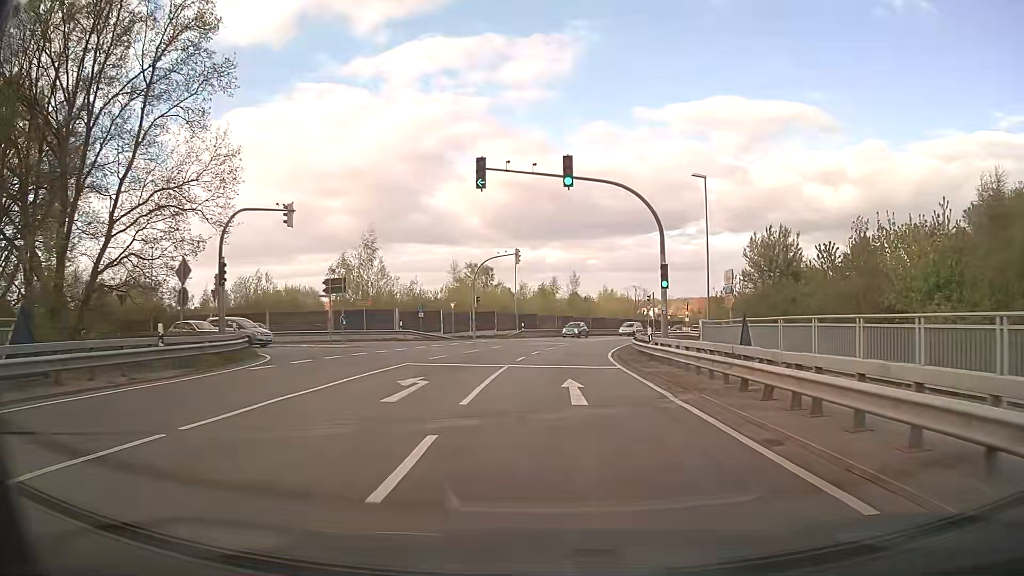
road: secondary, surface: asphalt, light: Day
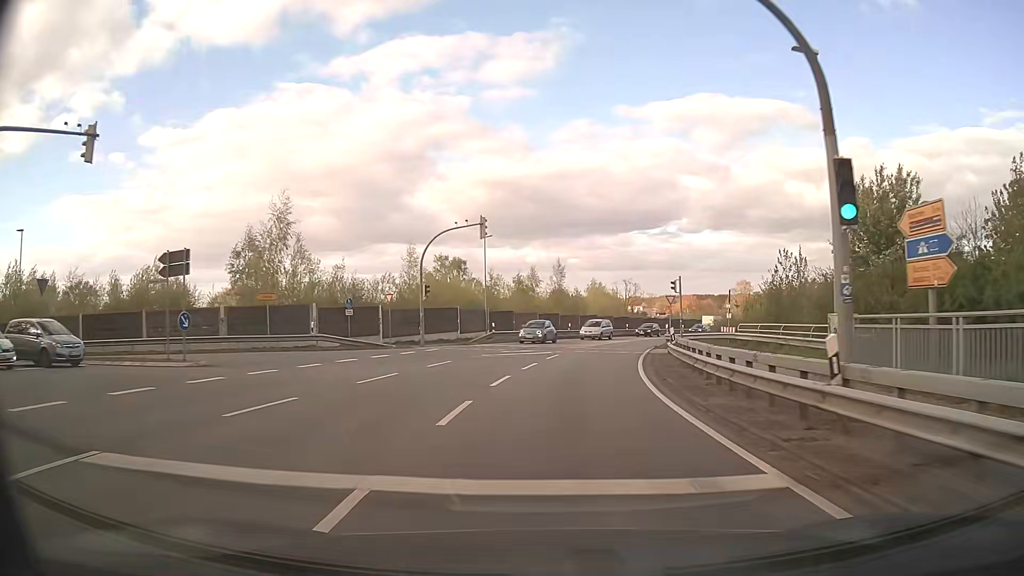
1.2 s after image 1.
(+0.2, +15.5) m; +1°
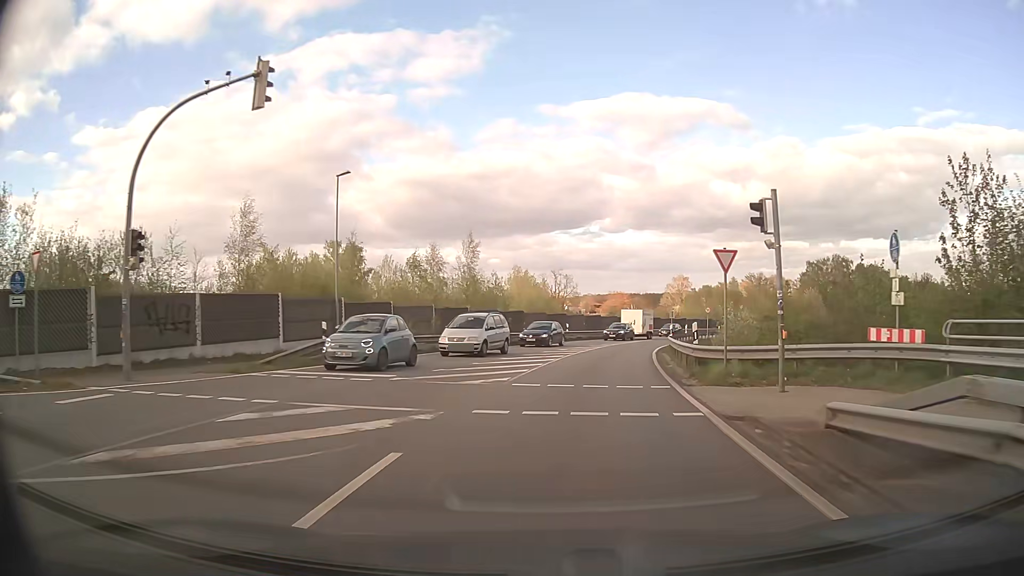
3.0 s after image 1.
(+1.3, +22.3) m; +7°
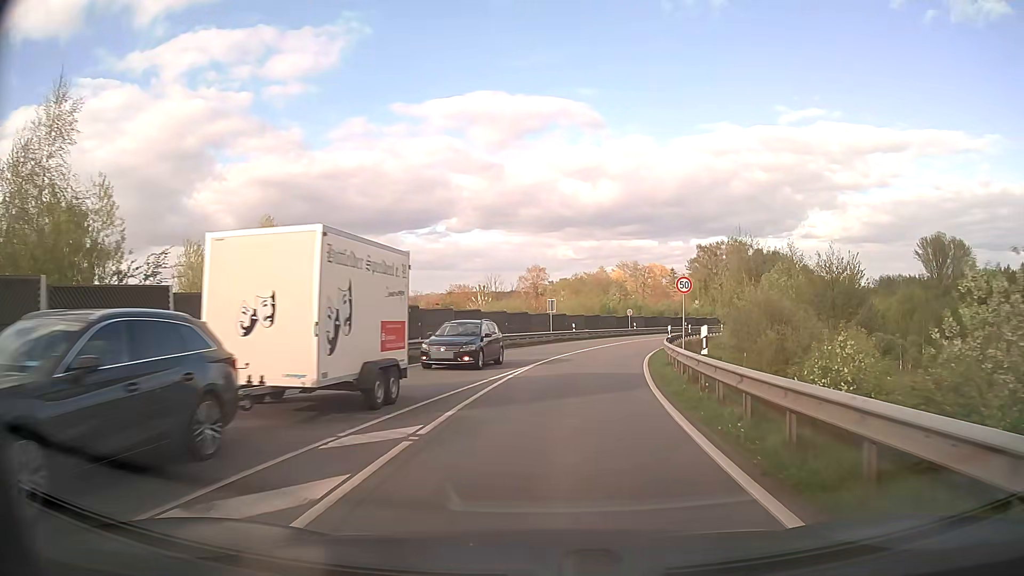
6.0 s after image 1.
(+4.3, +36.7) m; +13°
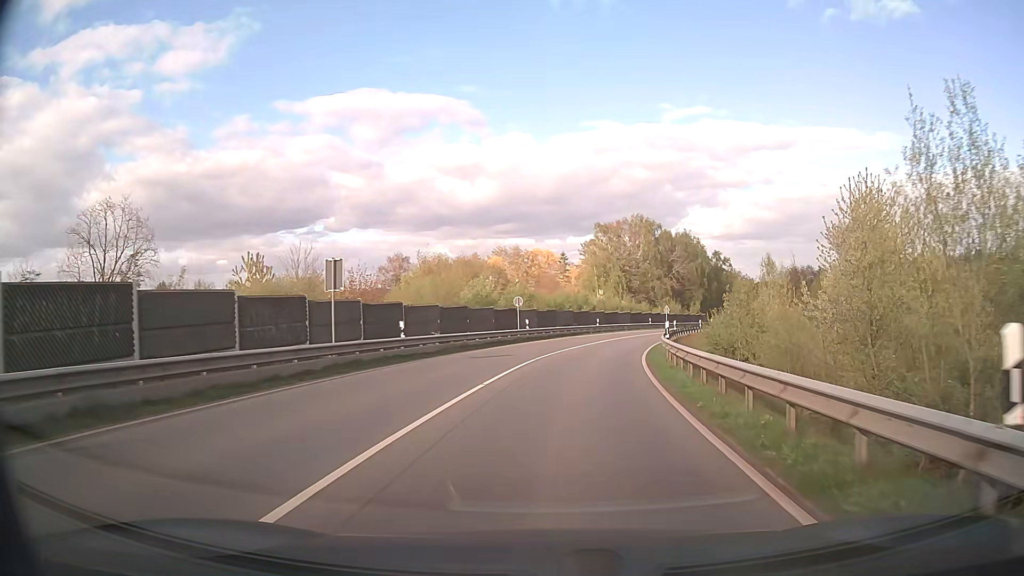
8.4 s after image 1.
(+2.8, +29.8) m; +10°
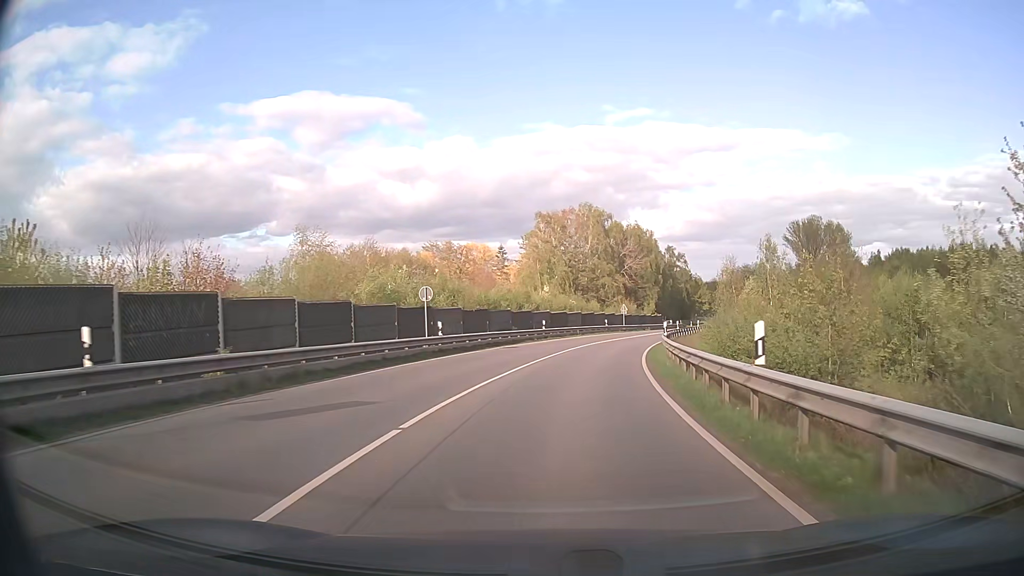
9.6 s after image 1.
(+0.6, +14.9) m; +5°
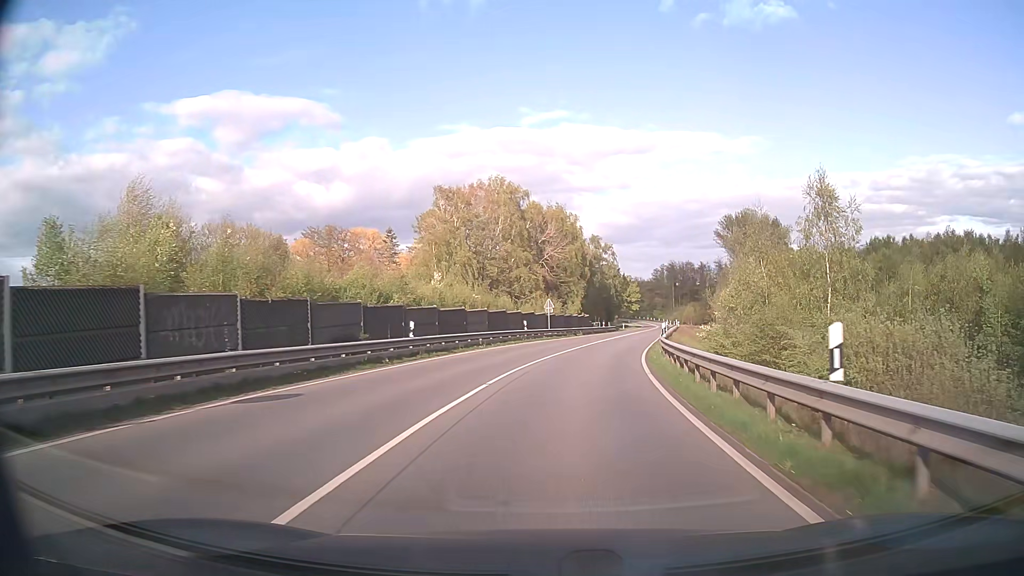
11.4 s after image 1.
(+1.4, +22.7) m; +8°
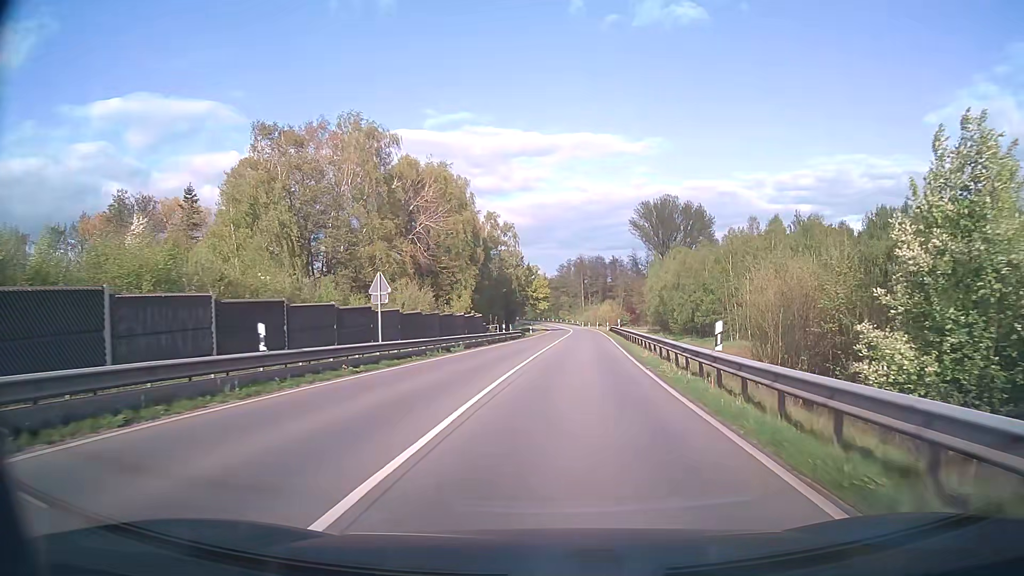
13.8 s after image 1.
(+2.4, +30.3) m; +9°
(0, +10) (+1, +20) (+1, +30) (+2, +40) (+3, +50) (+4, +60) (+4, +70) (+5, +80) (+5, +90) (+6, +100) m
